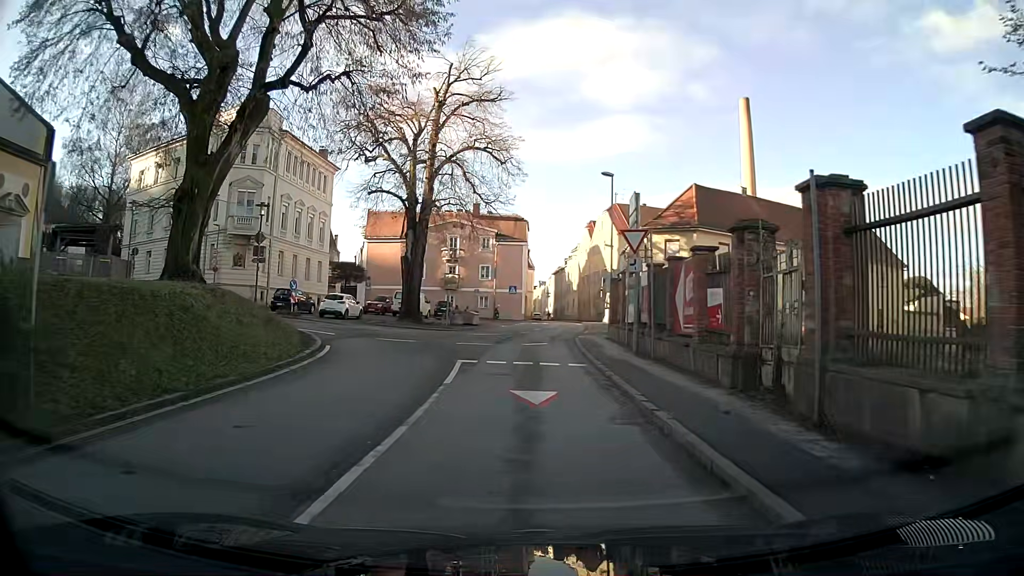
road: primary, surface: asphalt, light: Day
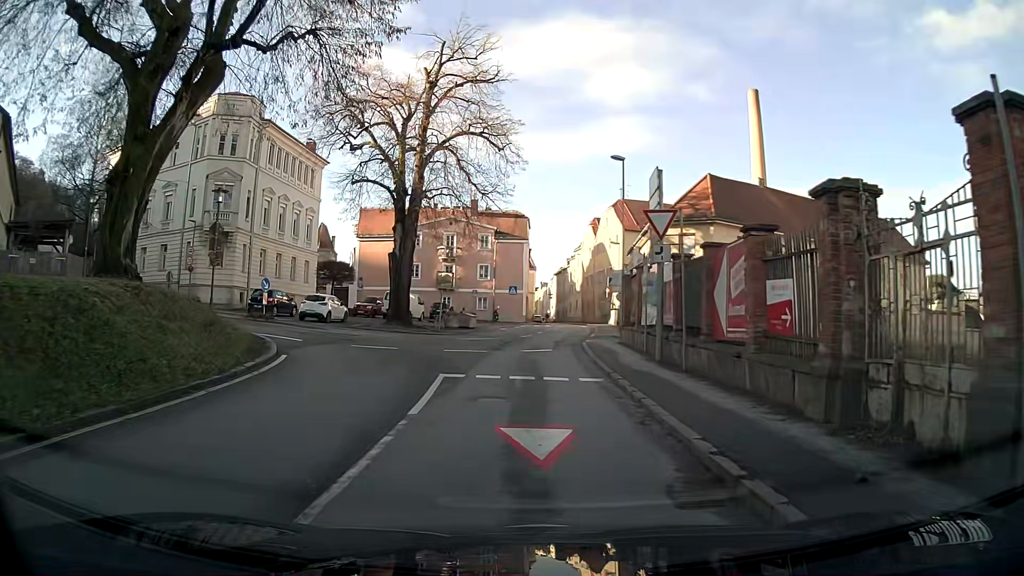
(0.0, +3.7) m; 0°
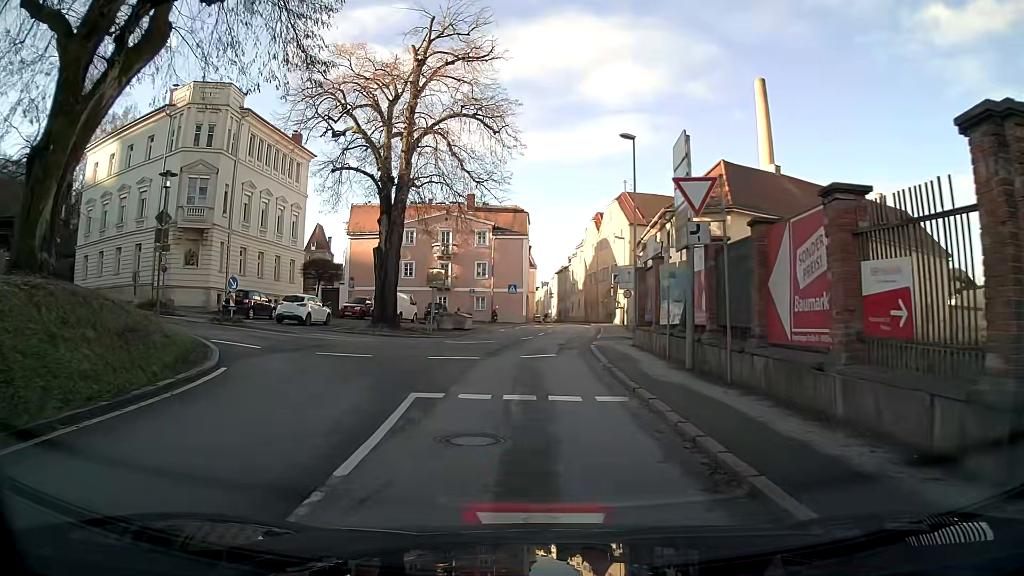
(0.0, +3.4) m; 0°
(0, +10) (0, +20) (+1, +30) (+2, +40) (+3, +50) (+3, +60) (+3, +70) (+3, +80) (+3, +90) (+2, +100) m
